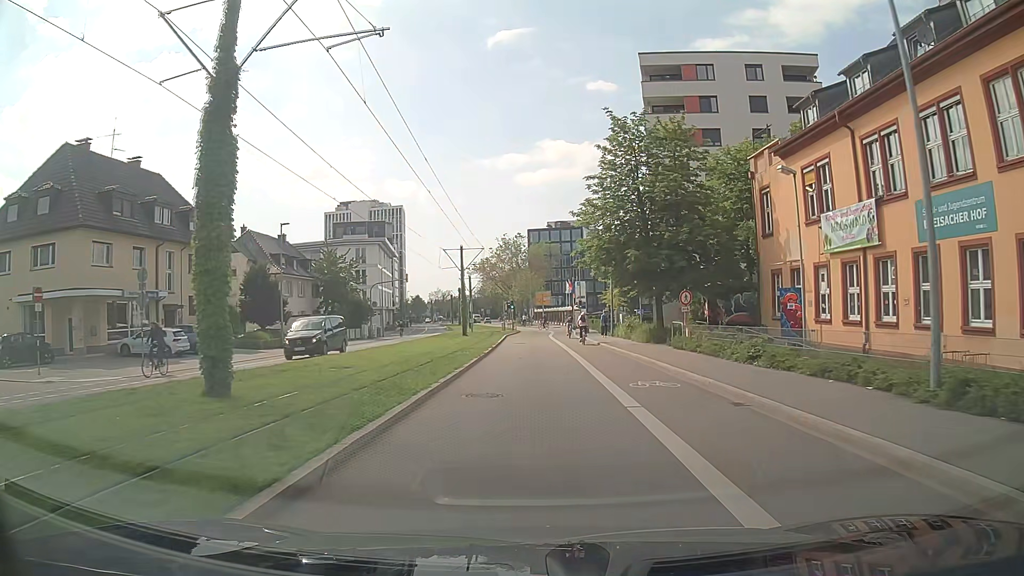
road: secondary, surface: asphalt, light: Day
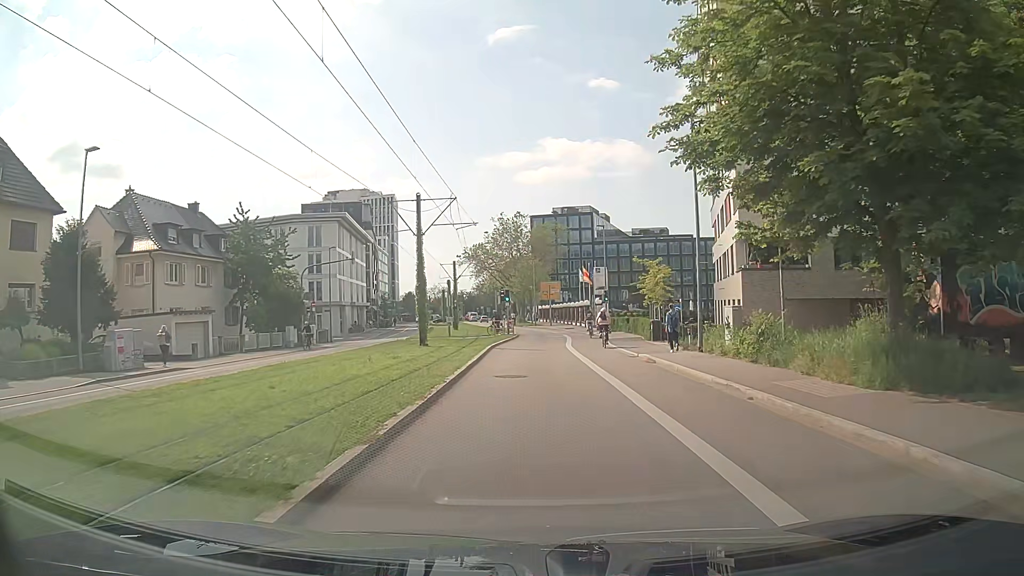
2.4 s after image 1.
(0.0, +22.3) m; +1°
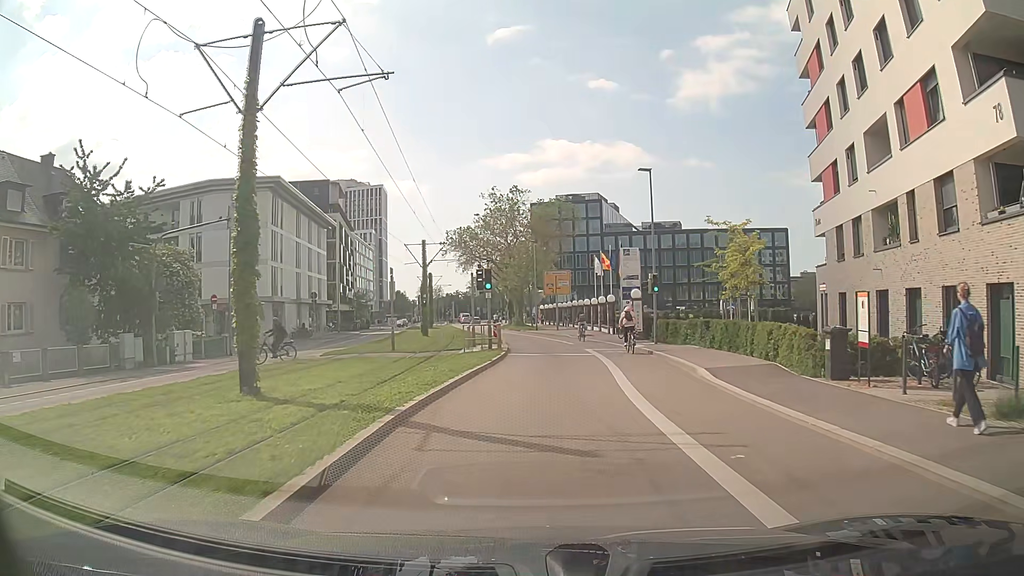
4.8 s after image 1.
(-0.3, +20.3) m; -1°
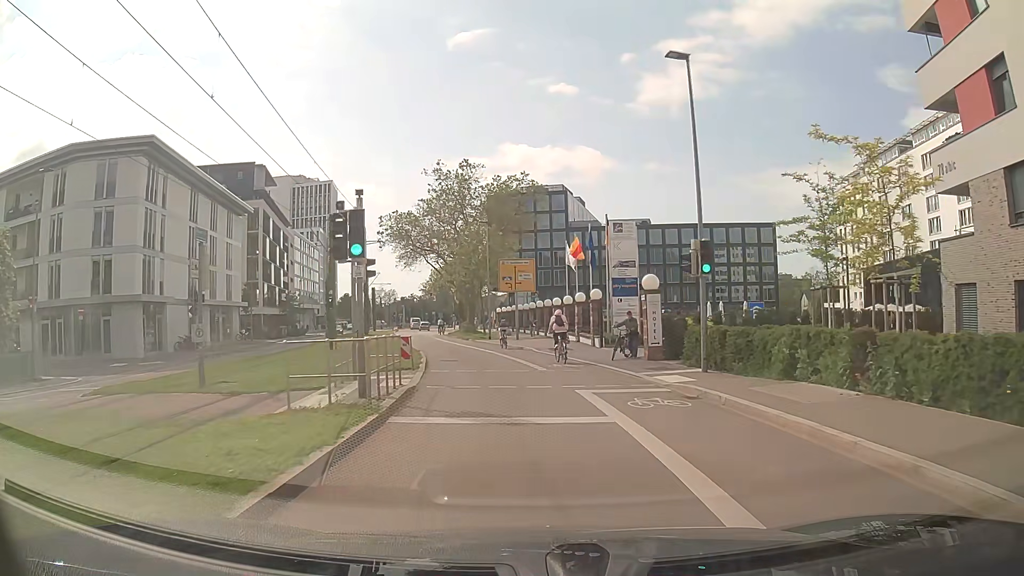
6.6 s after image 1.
(+0.7, +14.9) m; +4°
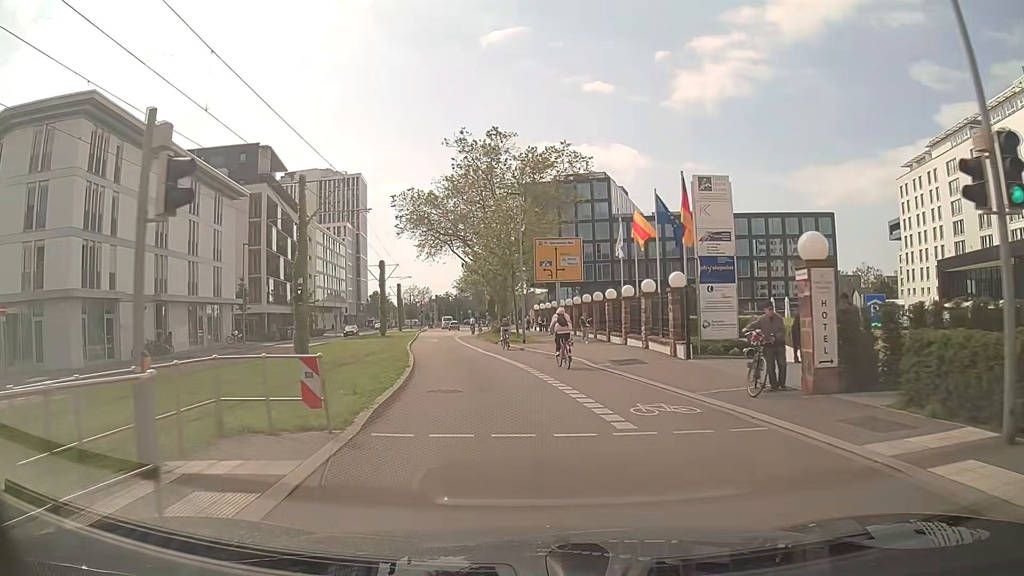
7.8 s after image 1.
(-0.4, +10.4) m; -4°
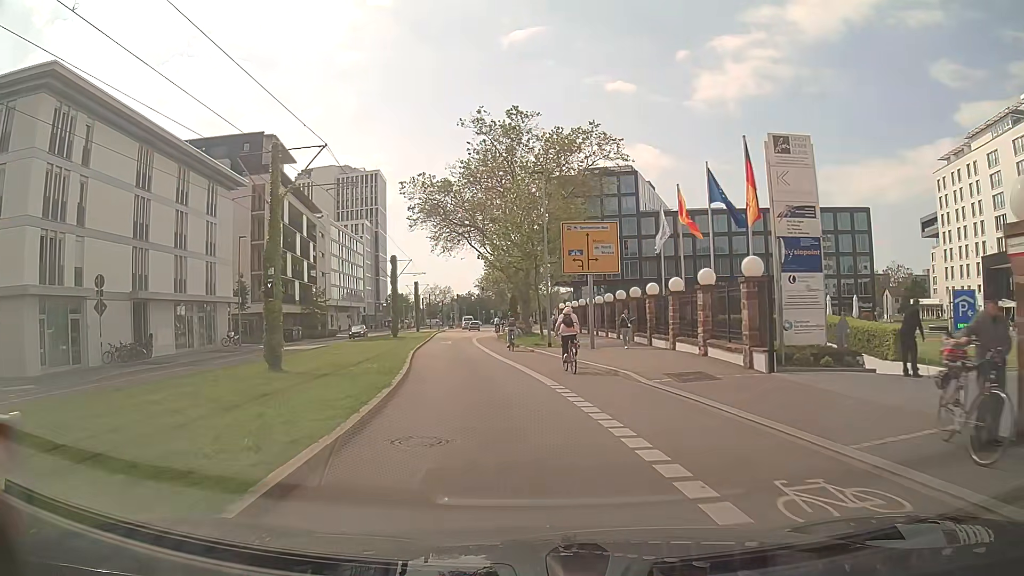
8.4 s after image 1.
(-0.1, +5.4) m; -1°
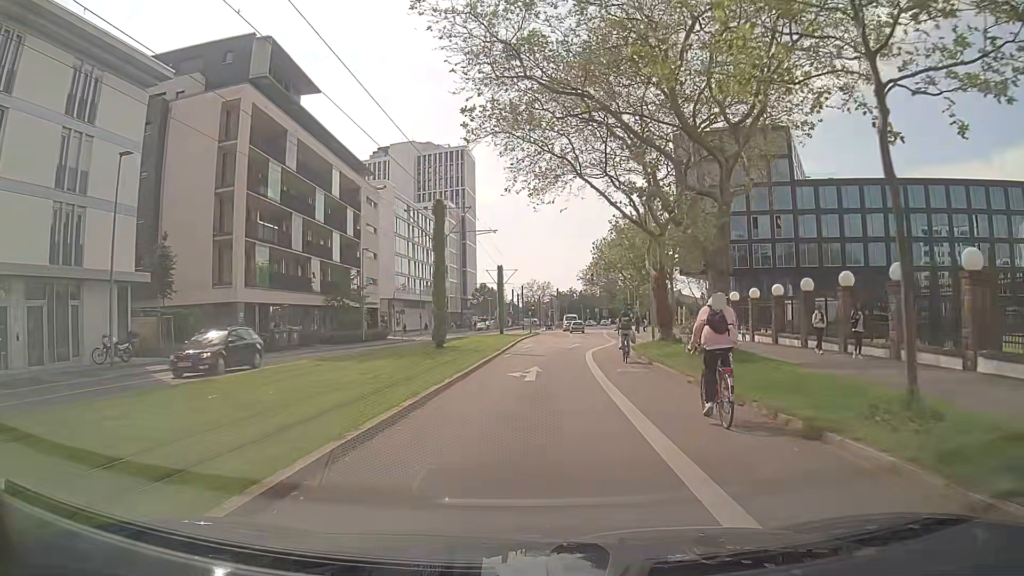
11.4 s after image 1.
(-2.9, +27.7) m; -9°
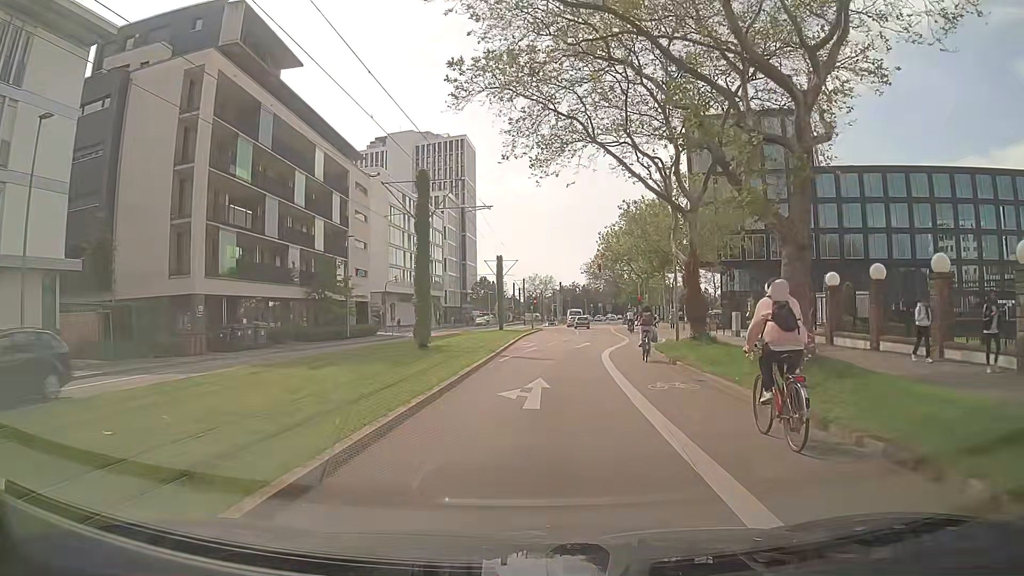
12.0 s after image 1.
(0.0, +5.6) m; 0°
(0, +10) (0, +20) (+1, +30) (+3, +40) (+4, +50) (+5, +60) (+5, +70) (+6, +80) (+7, +90) (+8, +100) m
